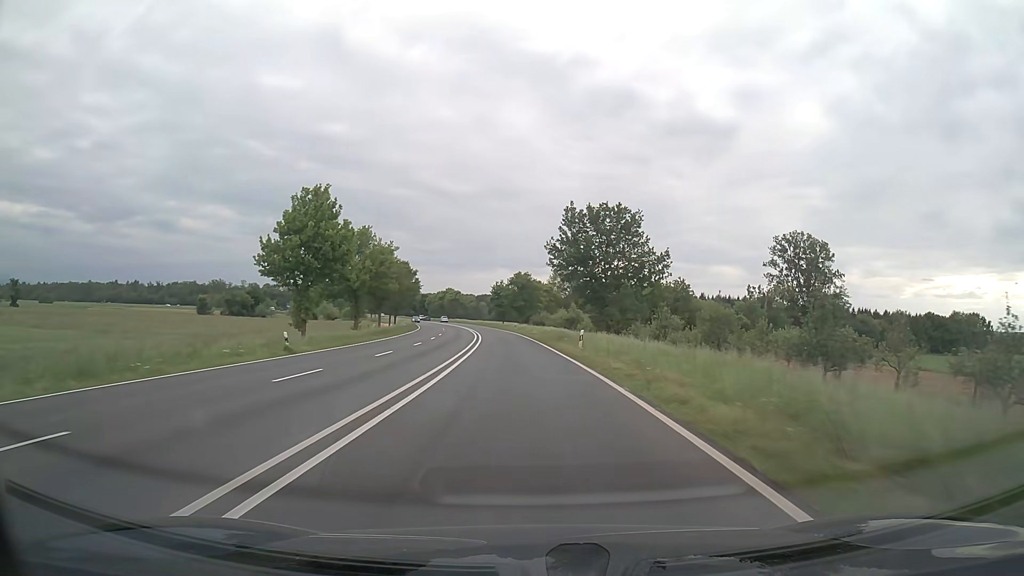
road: trunk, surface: asphalt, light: Day
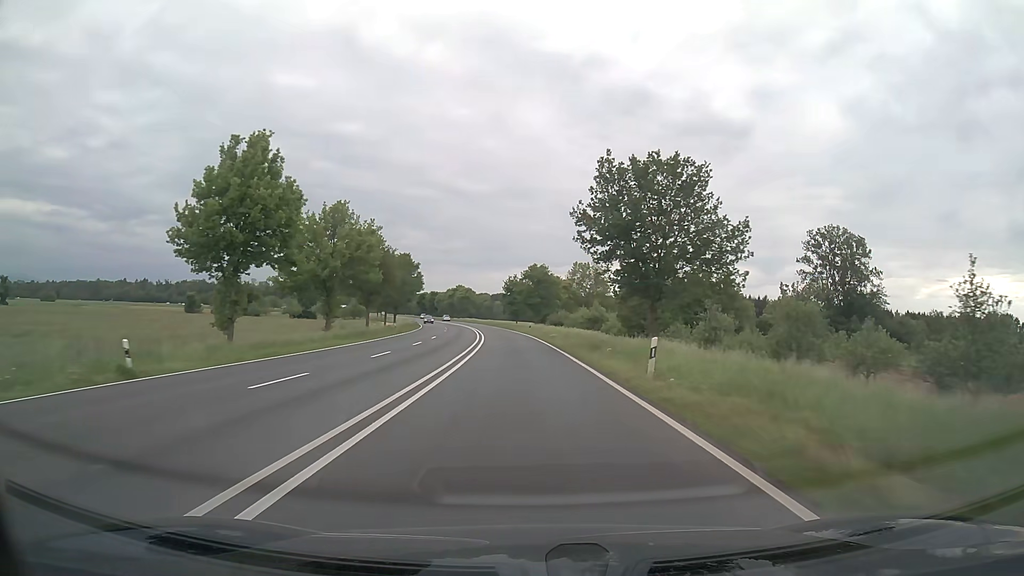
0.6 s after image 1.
(-0.2, +14.1) m; -1°
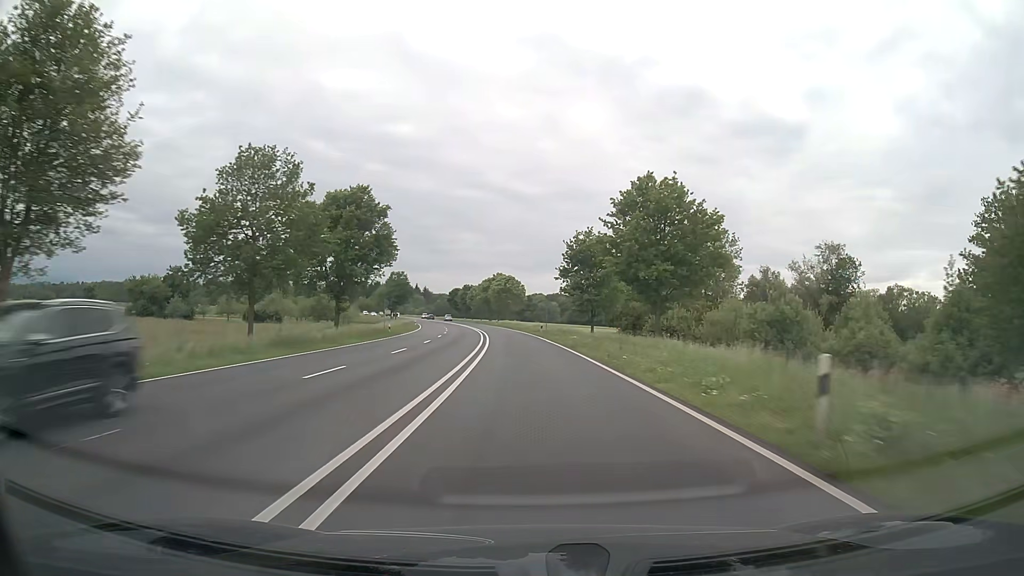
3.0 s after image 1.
(-2.6, +58.4) m; -5°
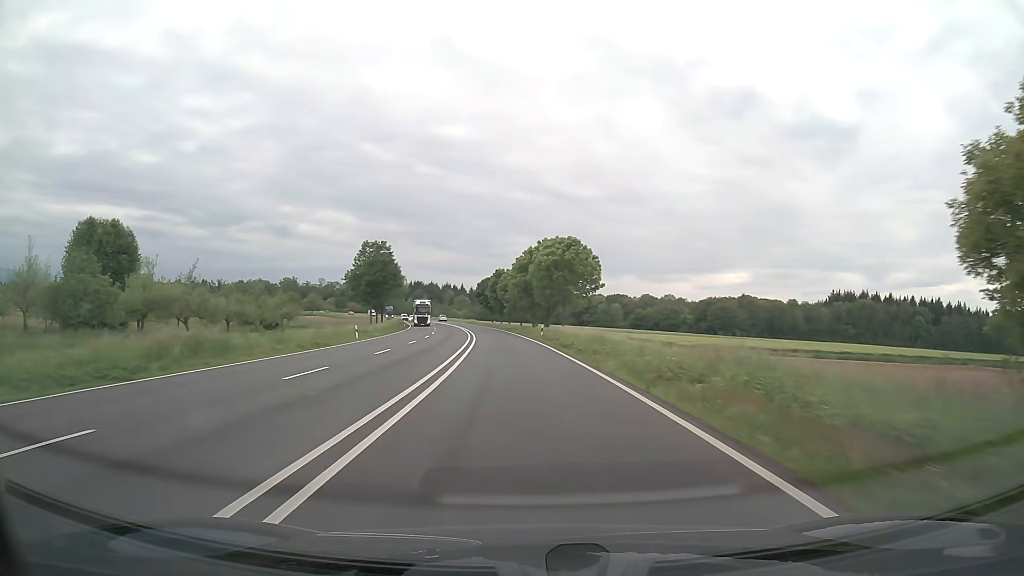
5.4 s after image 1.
(-2.3, +60.8) m; -5°
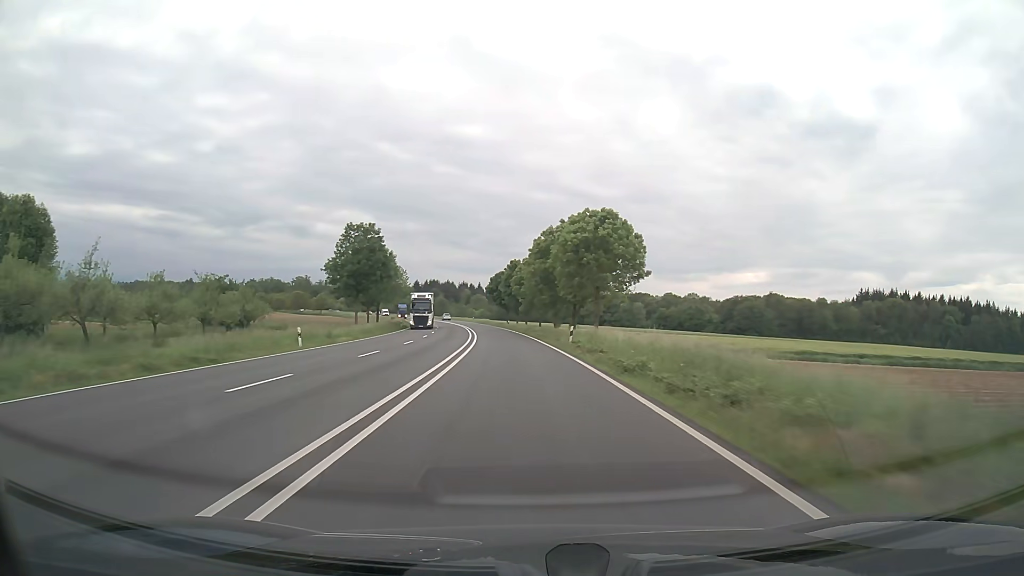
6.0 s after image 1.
(-0.2, +15.4) m; -1°
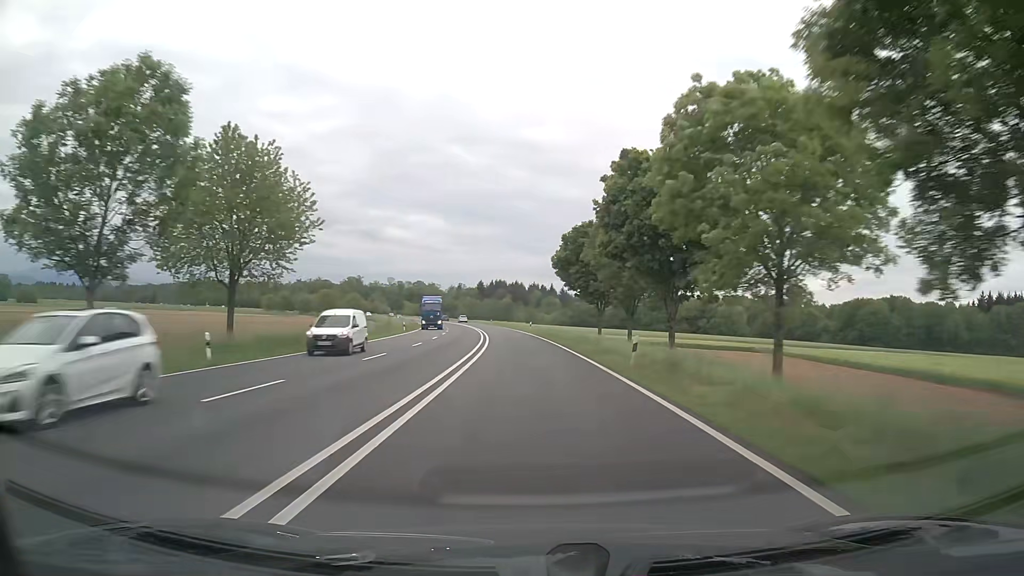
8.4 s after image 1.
(-3.5, +62.3) m; -6°
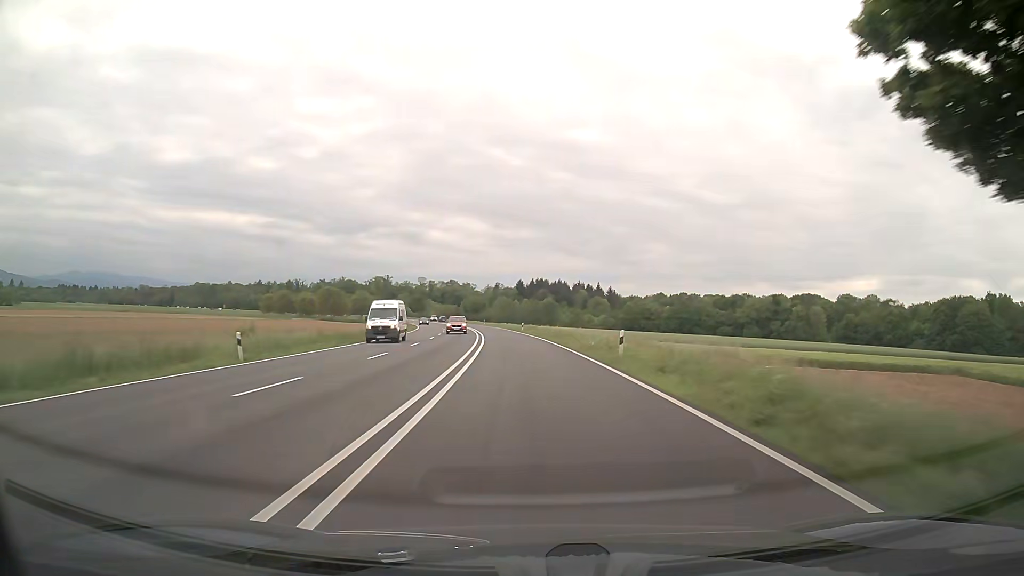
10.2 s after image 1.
(-1.6, +47.5) m; -4°
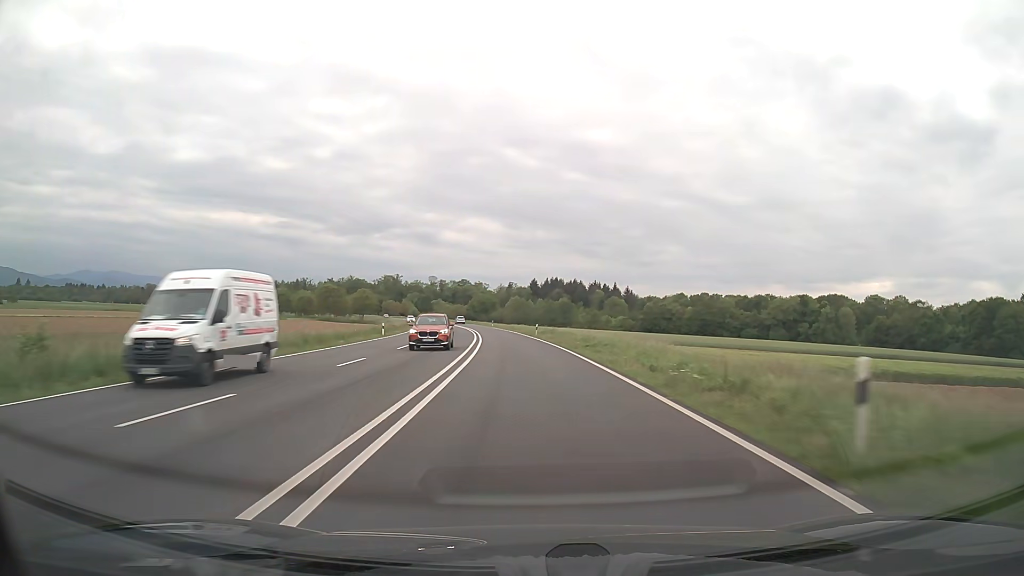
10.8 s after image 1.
(-0.1, +16.0) m; -1°
(0, +10) (0, +20) (-1, +30) (-1, +40) (-2, +50) (-3, +60) (-4, +70) (-5, +80) (-6, +90) (-8, +100) m
